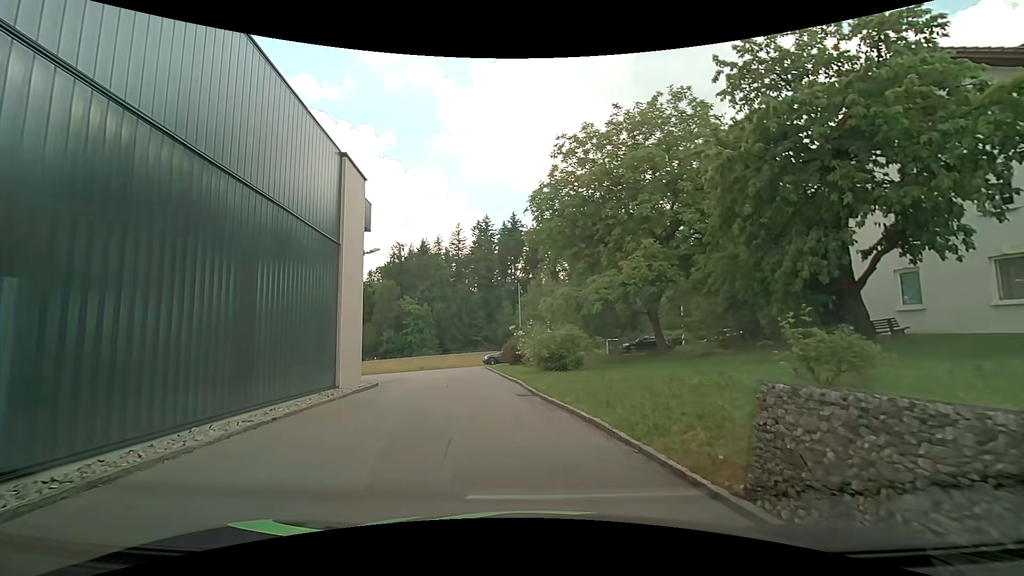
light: Day
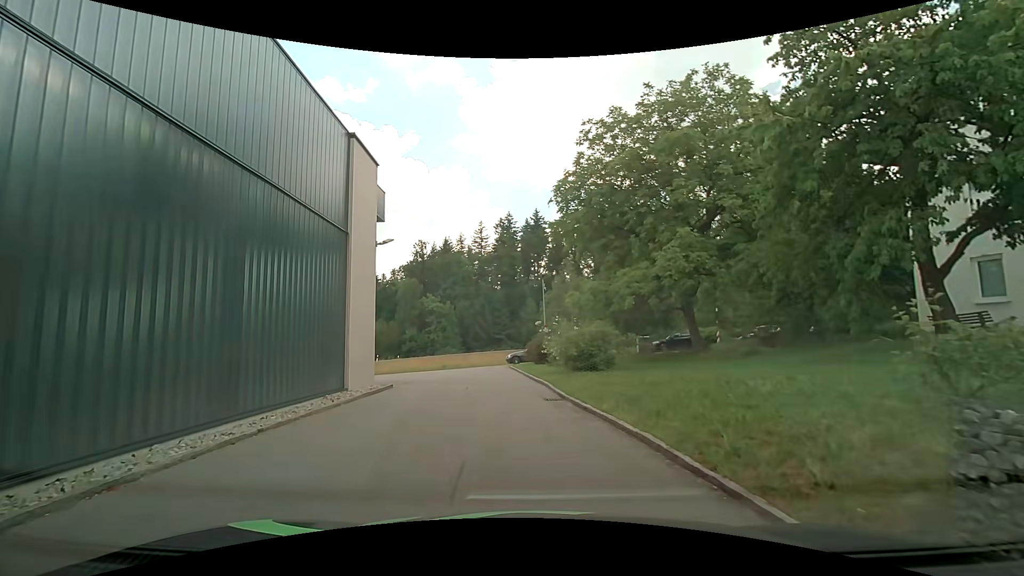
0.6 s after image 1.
(-0.1, +1.6) m; -1°
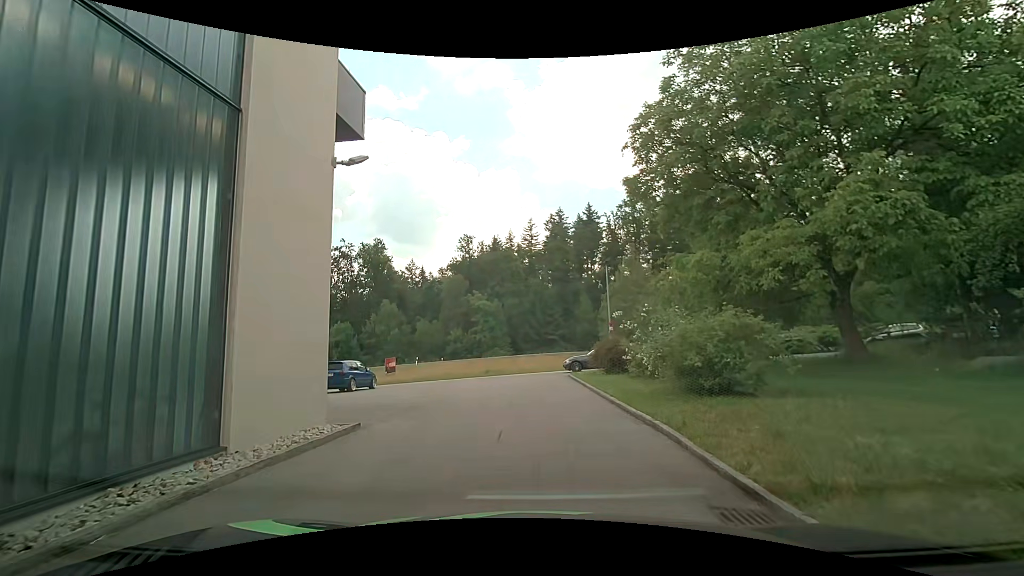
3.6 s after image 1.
(-0.6, +8.0) m; -7°
